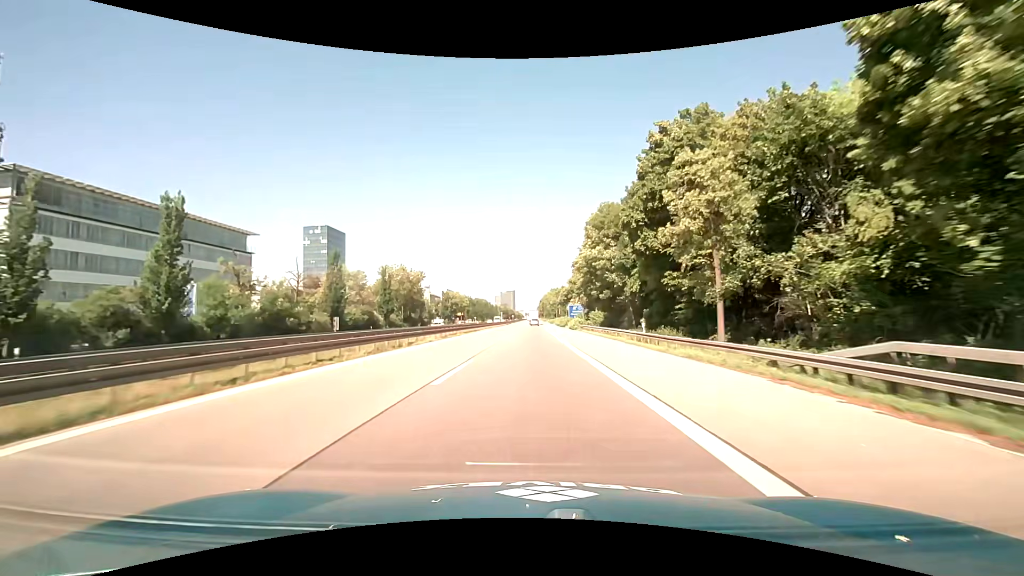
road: motorway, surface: asphalt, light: Day
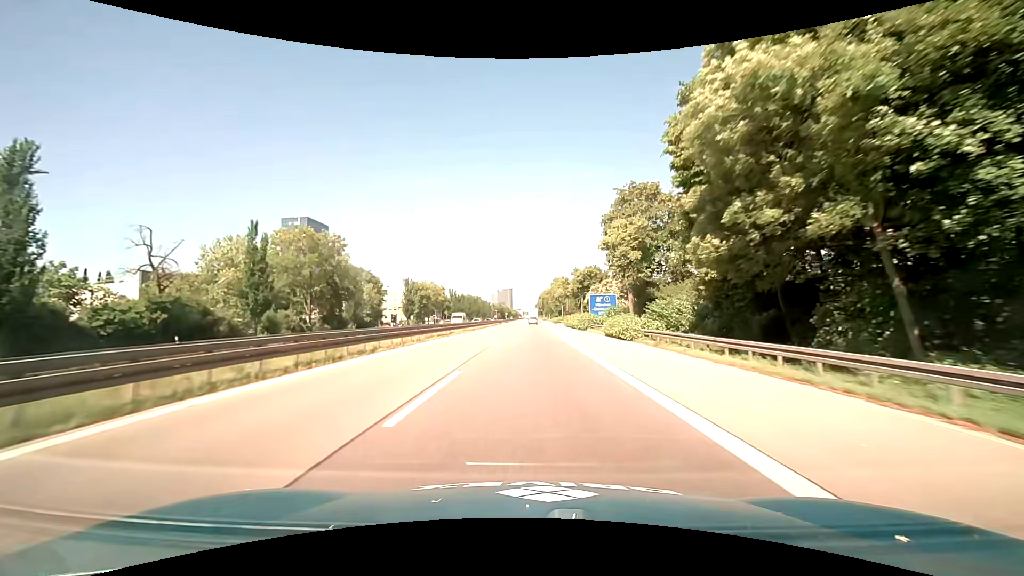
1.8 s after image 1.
(+0.1, +39.8) m; 0°
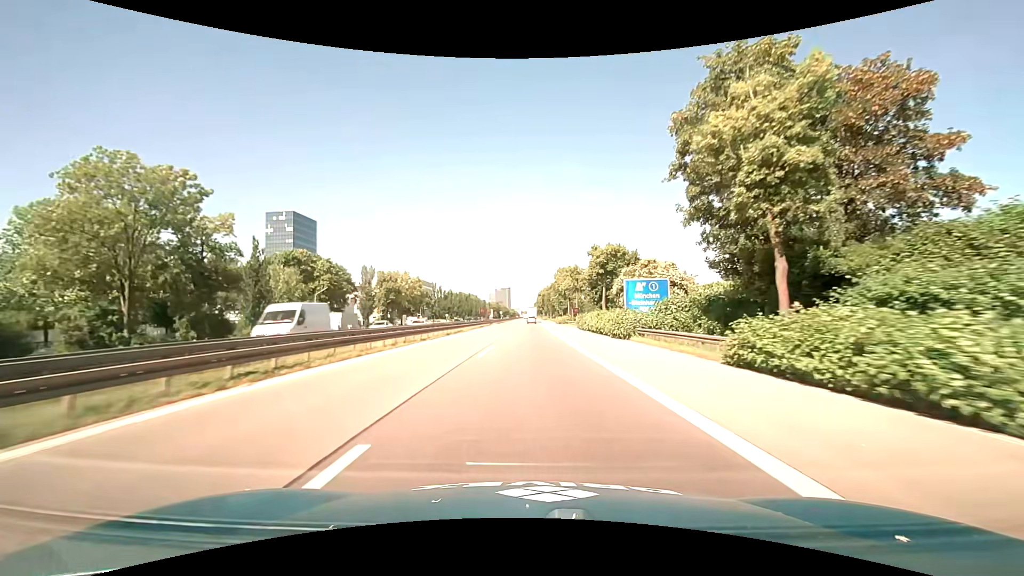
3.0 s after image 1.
(+0.1, +25.2) m; 0°
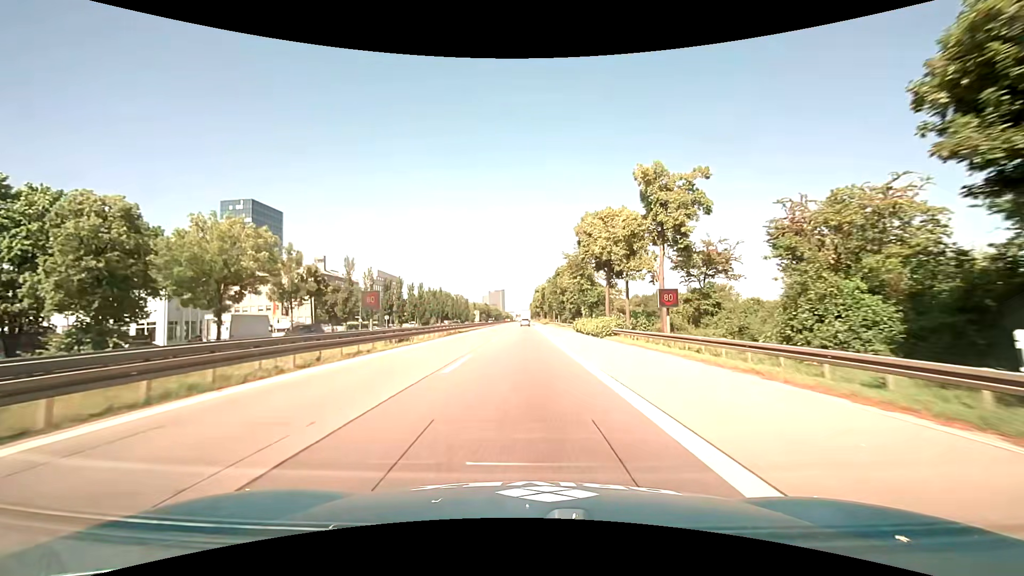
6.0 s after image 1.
(+0.3, +57.9) m; 0°
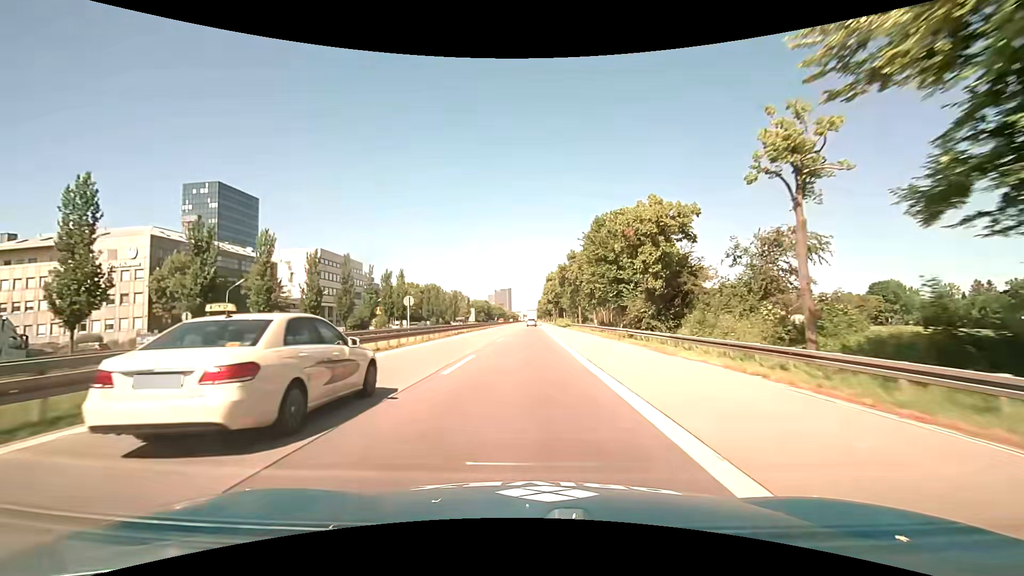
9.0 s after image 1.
(-0.3, +54.3) m; -1°
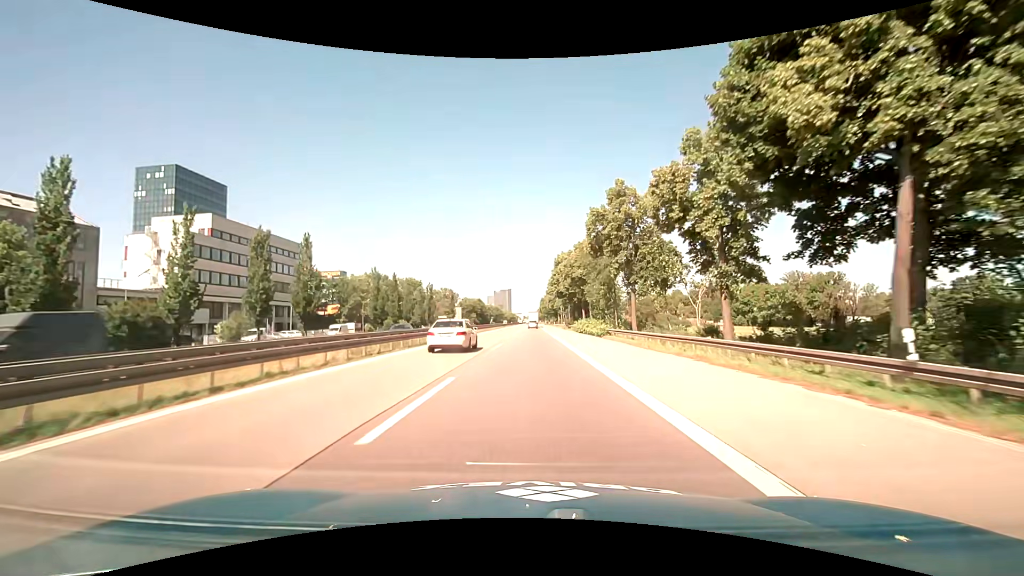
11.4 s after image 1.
(+0.1, +42.7) m; 0°
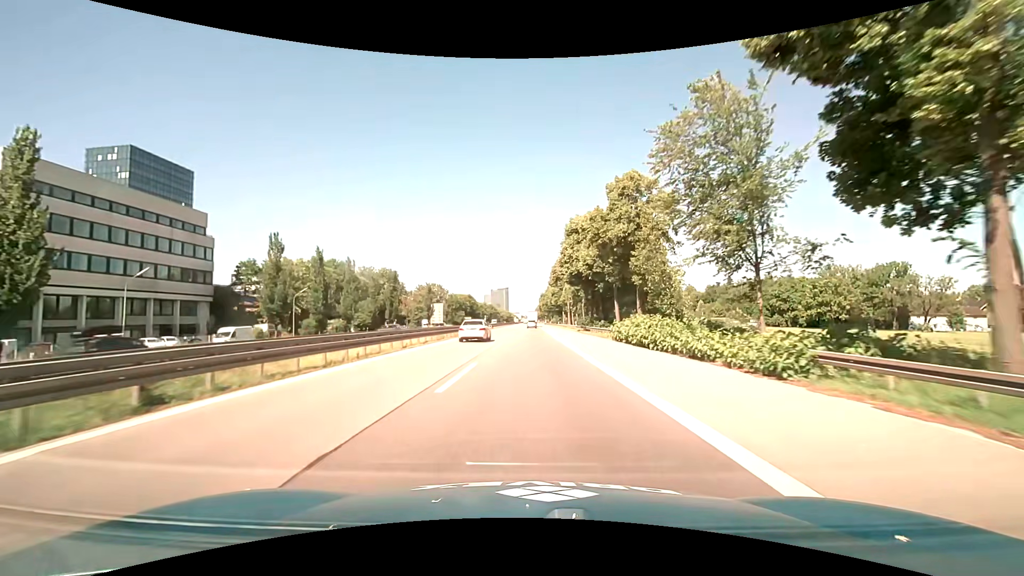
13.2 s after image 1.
(+0.1, +32.3) m; 0°
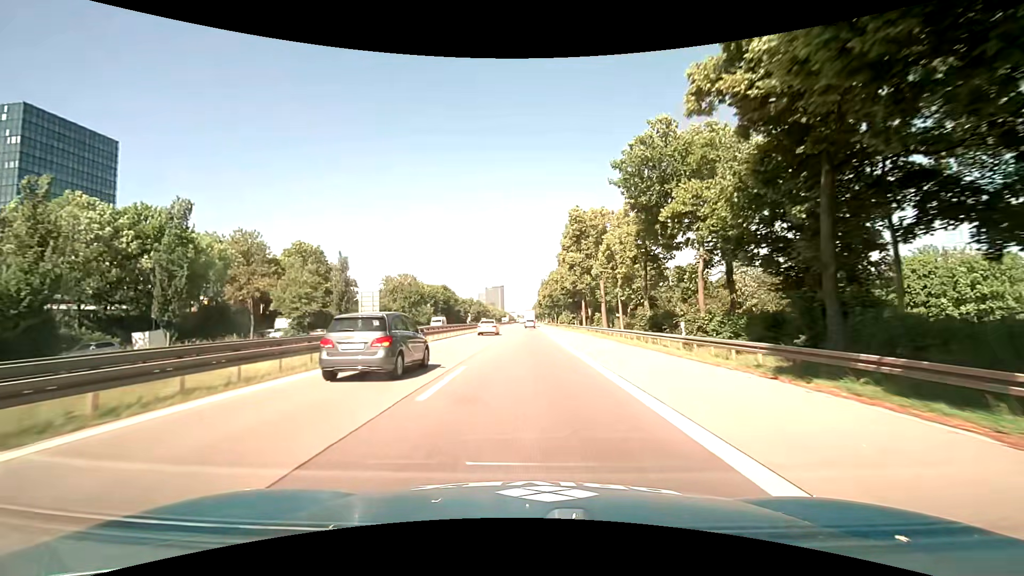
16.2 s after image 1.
(+0.3, +55.0) m; 0°
(0, +10) (0, +20) (0, +30) (0, +40) (0, +50) (0, +60) (0, +70) (0, +80) (0, +90) (0, +100) m
